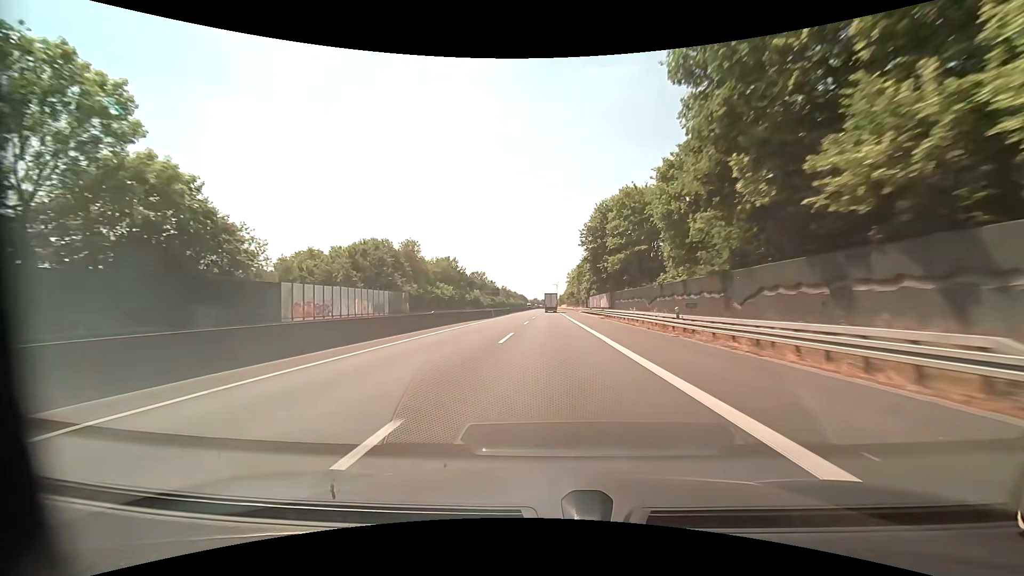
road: motorway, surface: asphalt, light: Day
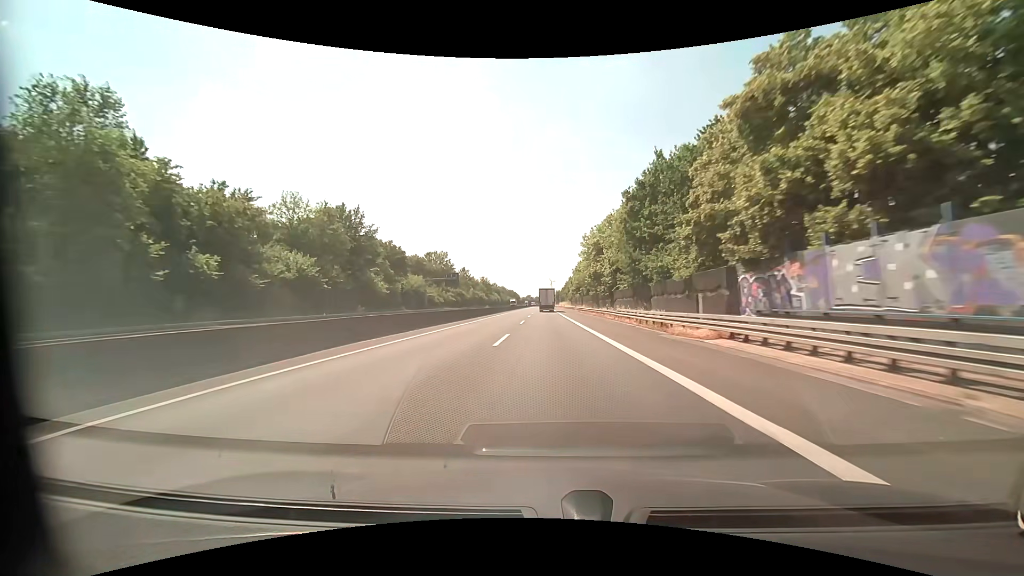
(+0.2, +73.7) m; +1°
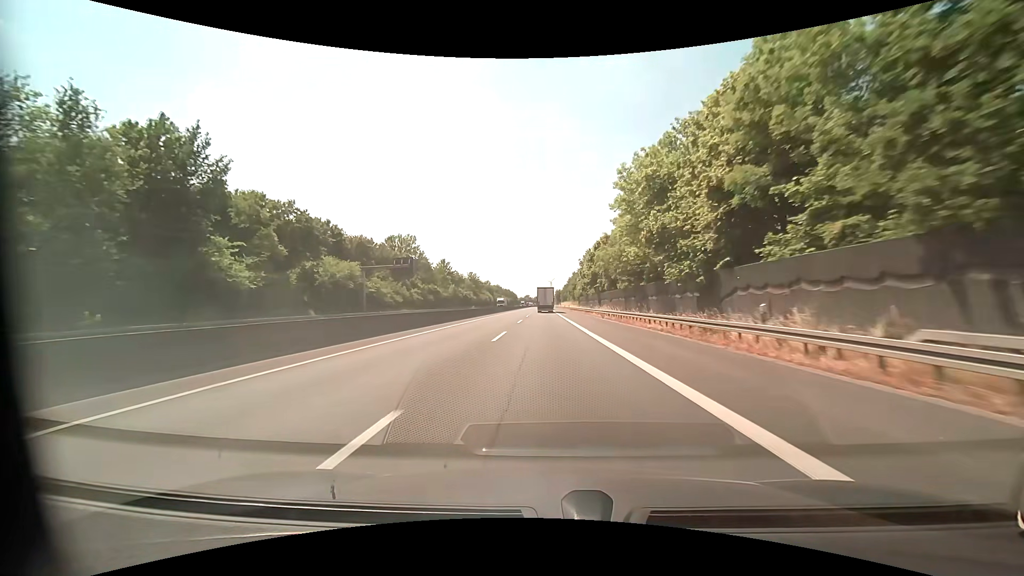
(0.0, +34.6) m; 0°
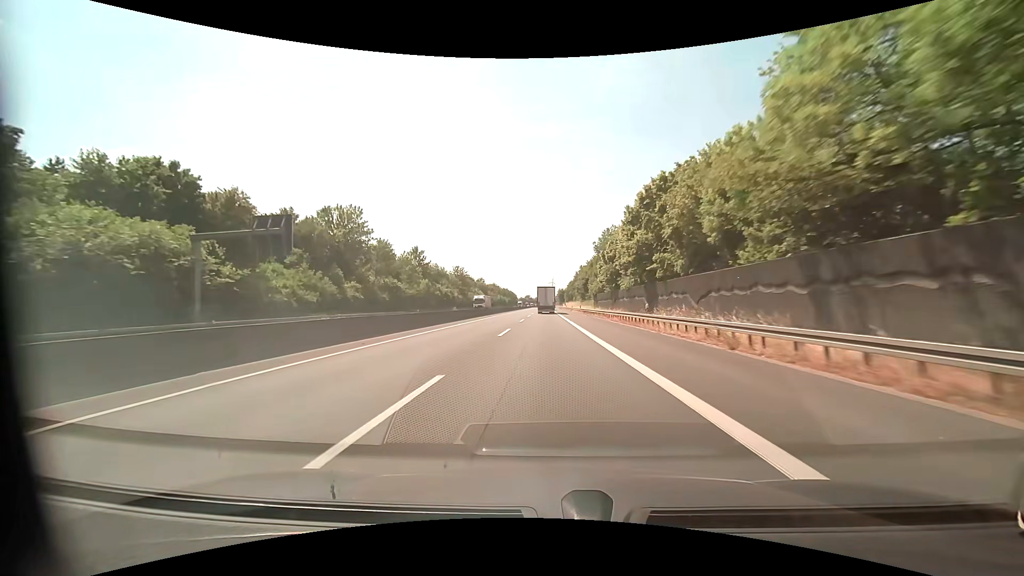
(0.0, +33.0) m; 0°
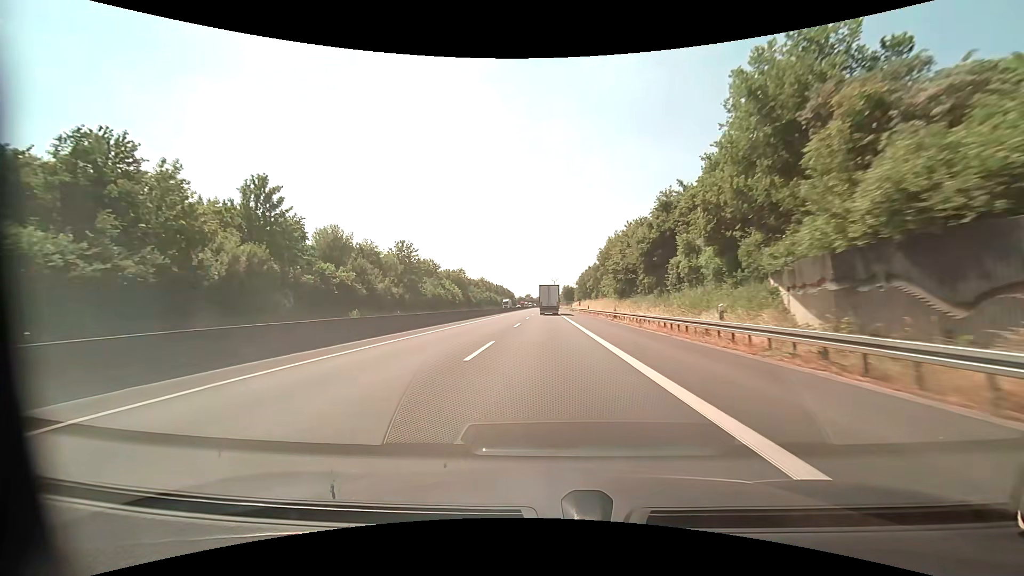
(-0.3, +64.0) m; 0°
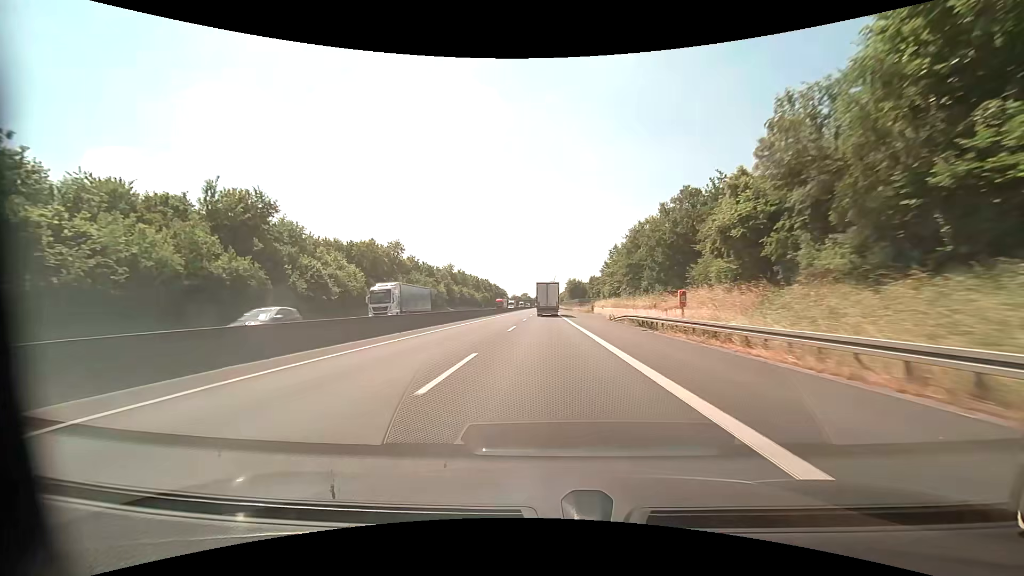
(+0.1, +77.4) m; 0°
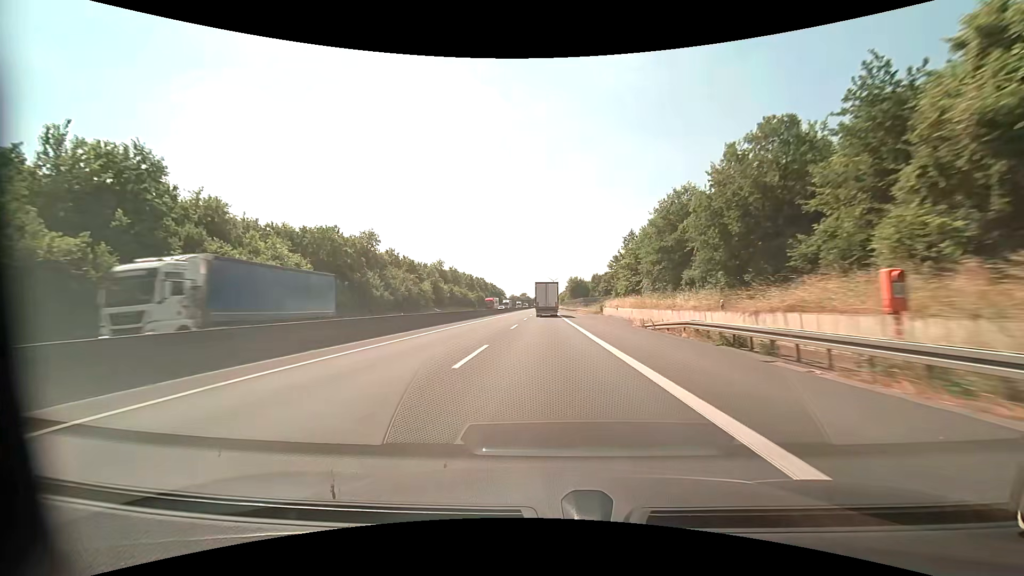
(0.0, +15.2) m; 0°
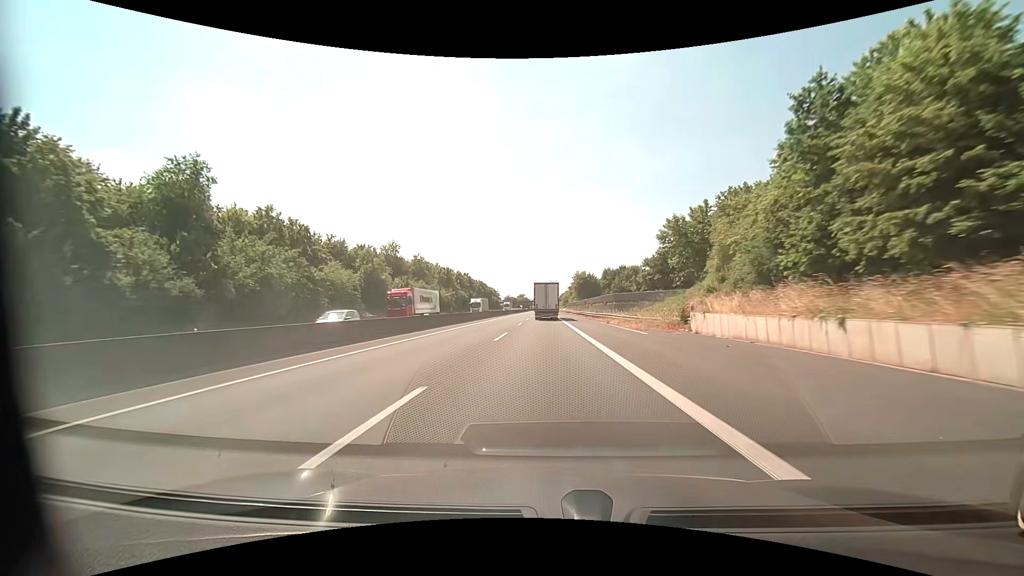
(-0.1, +45.0) m; 0°
(0, +10) (0, +20) (0, +30) (0, +40) (0, +50) (0, +60) (0, +70) (0, +80) (0, +90) (0, +100) m
